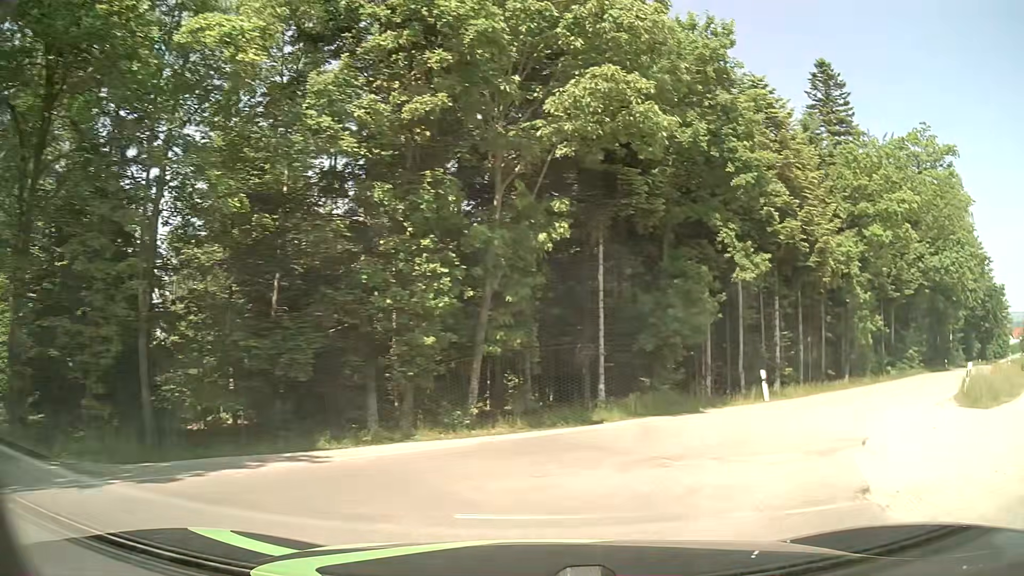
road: tertiary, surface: asphalt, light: Day
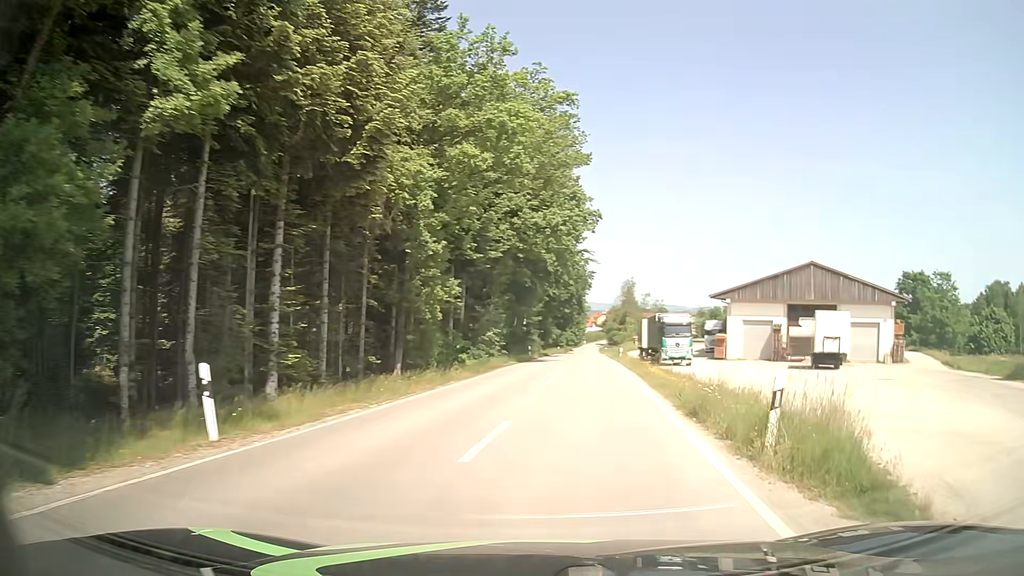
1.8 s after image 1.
(+4.6, +13.1) m; +38°
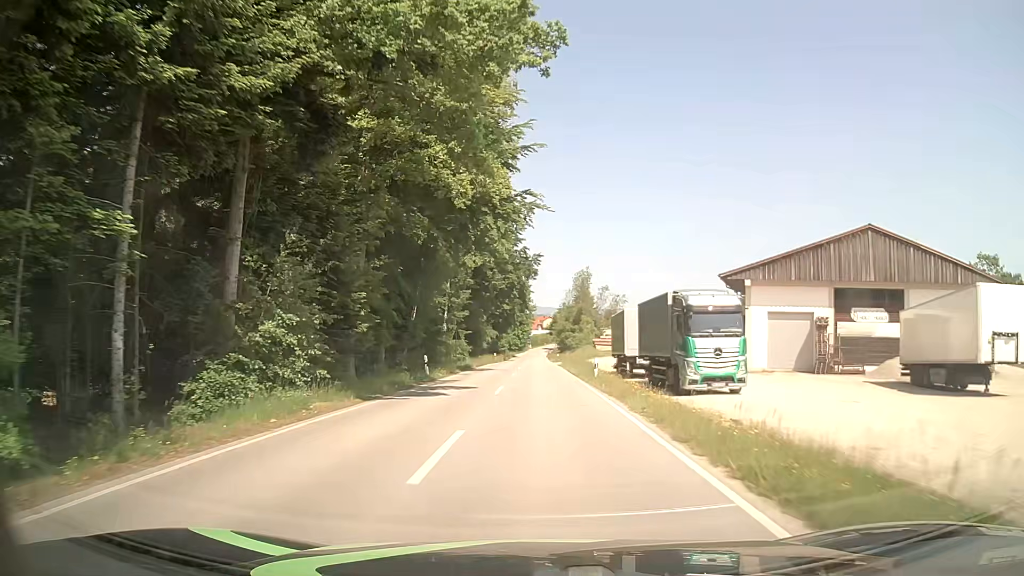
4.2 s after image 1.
(+1.7, +26.1) m; +4°
(0, +10) (0, +20) (0, +30) (0, +40) (0, +50) (0, +60) (0, +70) (0, +80) (0, +90) (0, +100) m
